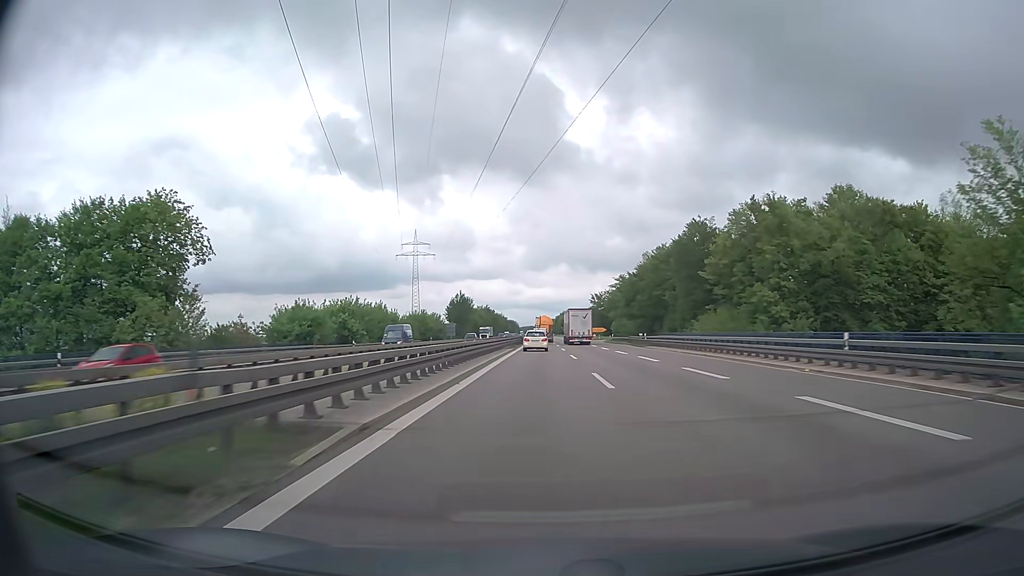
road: trunk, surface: asphalt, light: Day
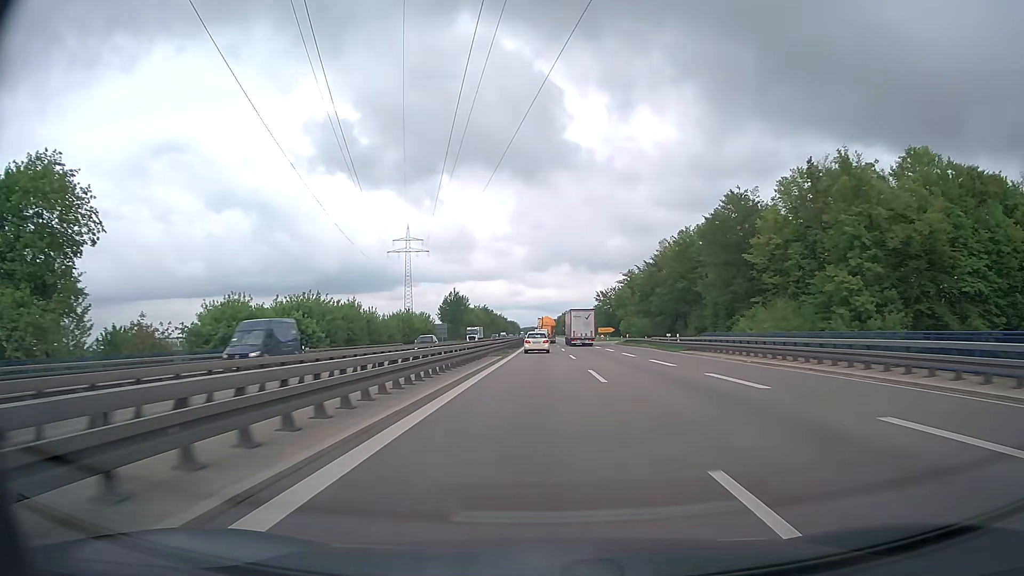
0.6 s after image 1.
(0.0, +15.6) m; 0°
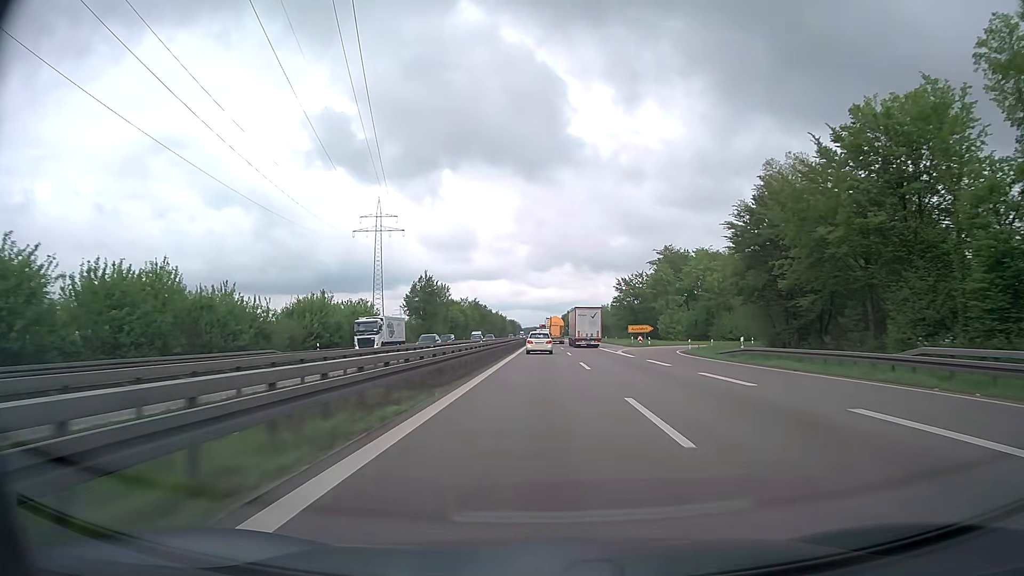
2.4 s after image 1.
(-0.1, +46.8) m; 0°
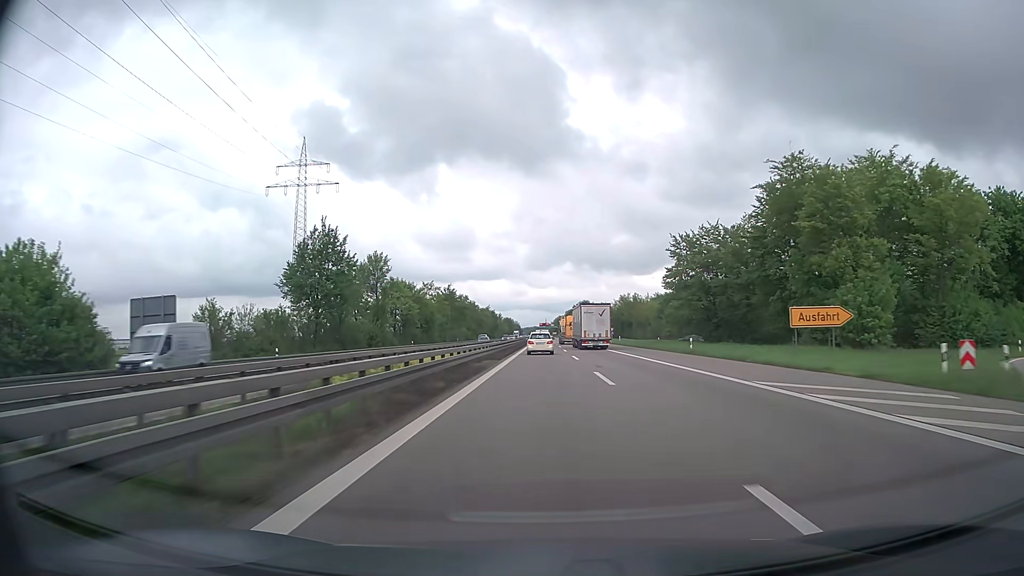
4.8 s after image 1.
(0.0, +62.4) m; 0°
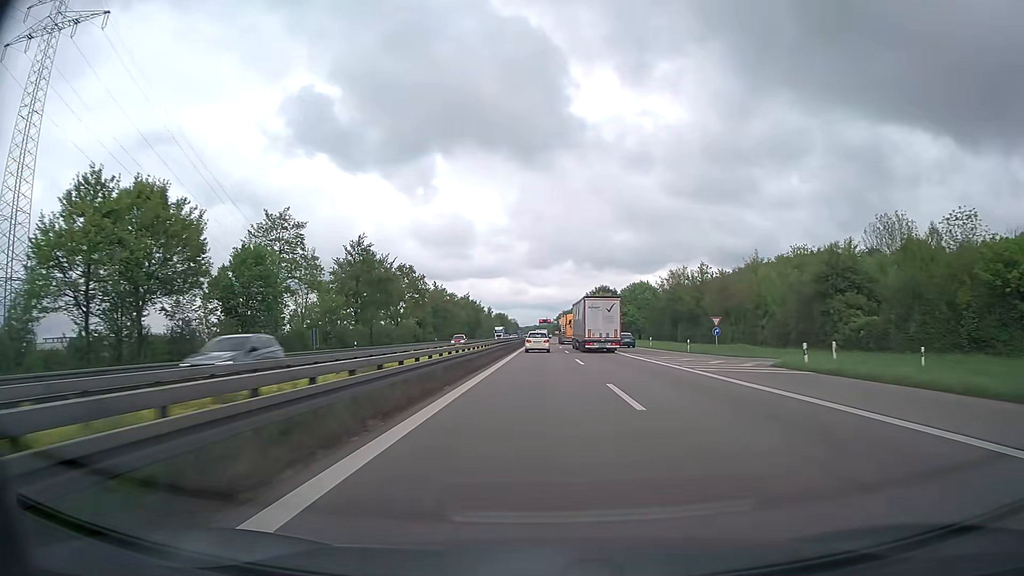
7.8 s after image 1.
(-0.2, +78.5) m; 0°
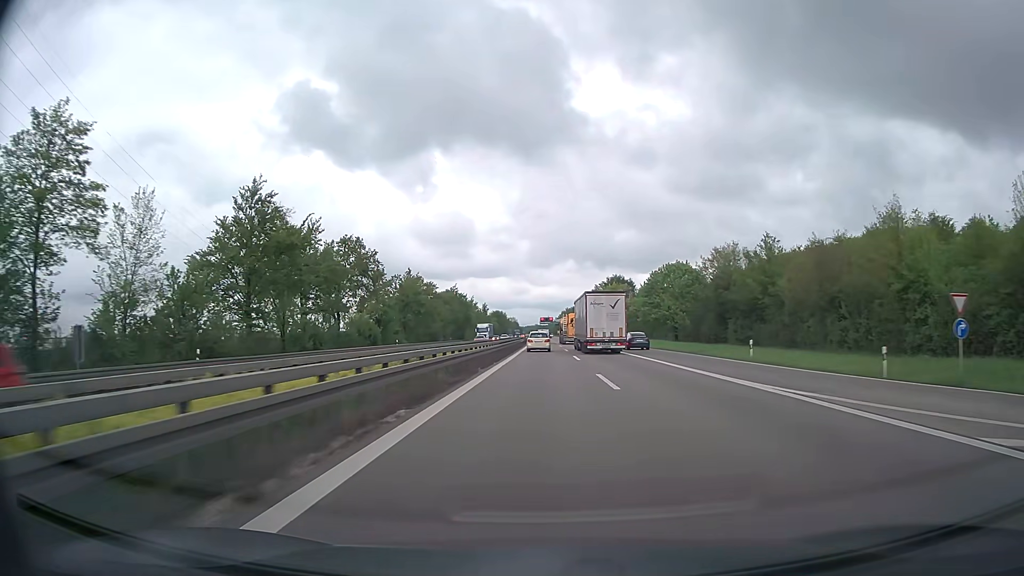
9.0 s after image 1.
(0.0, +31.8) m; 0°
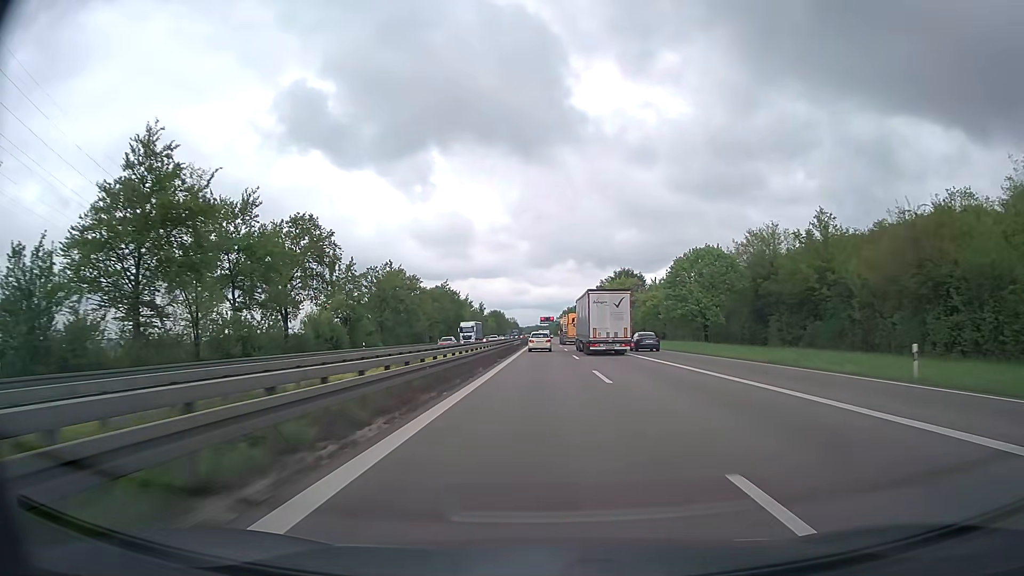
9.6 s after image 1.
(0.0, +16.0) m; 0°
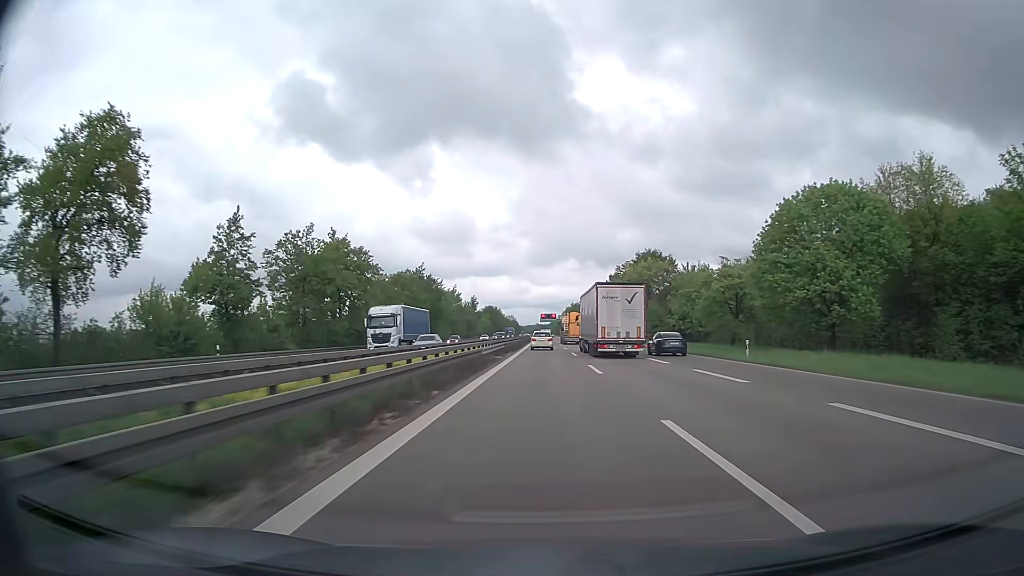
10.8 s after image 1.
(0.0, +32.2) m; 0°
(0, +10) (0, +20) (0, +30) (0, +40) (0, +50) (0, +60) (0, +70) (0, +80) (0, +90) (0, +100) m
